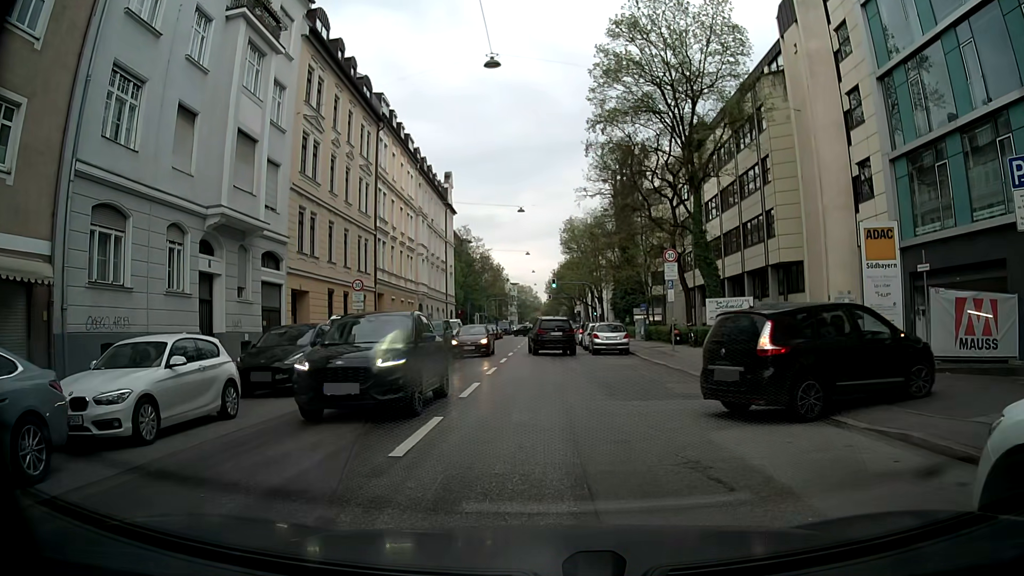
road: tertiary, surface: asphalt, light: Day
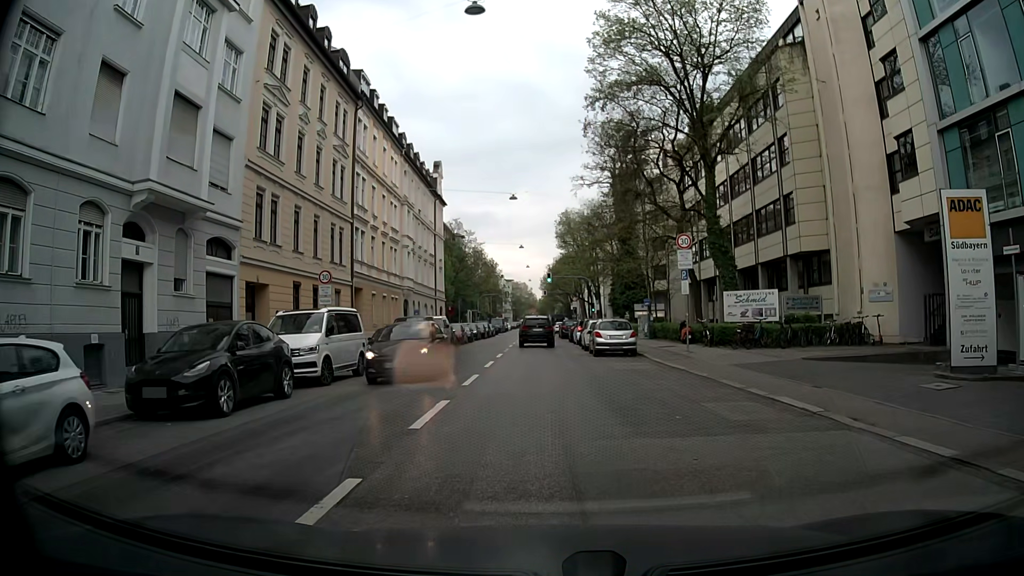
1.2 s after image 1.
(-0.1, +4.4) m; -1°
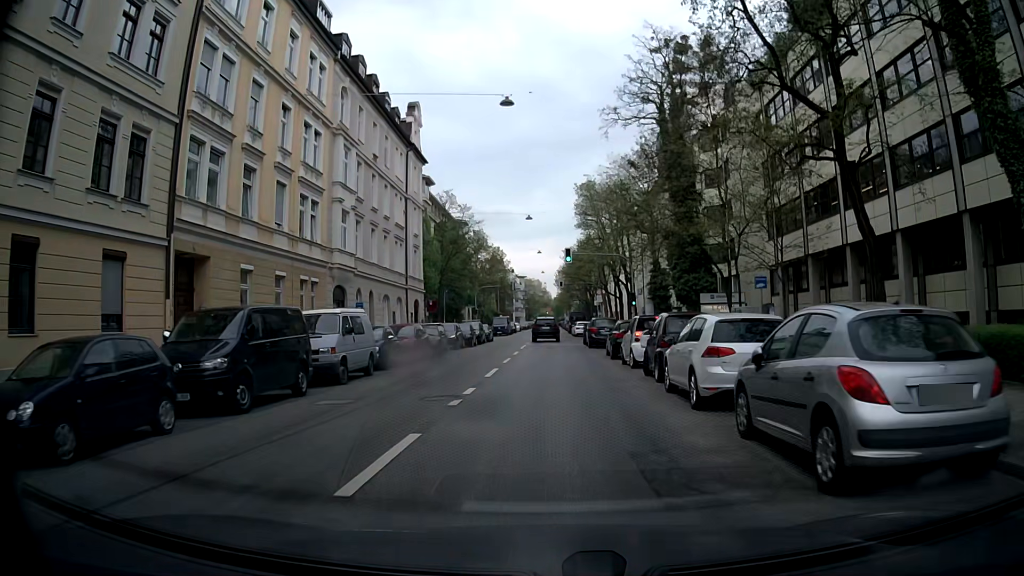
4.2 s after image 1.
(-0.3, +22.1) m; -1°
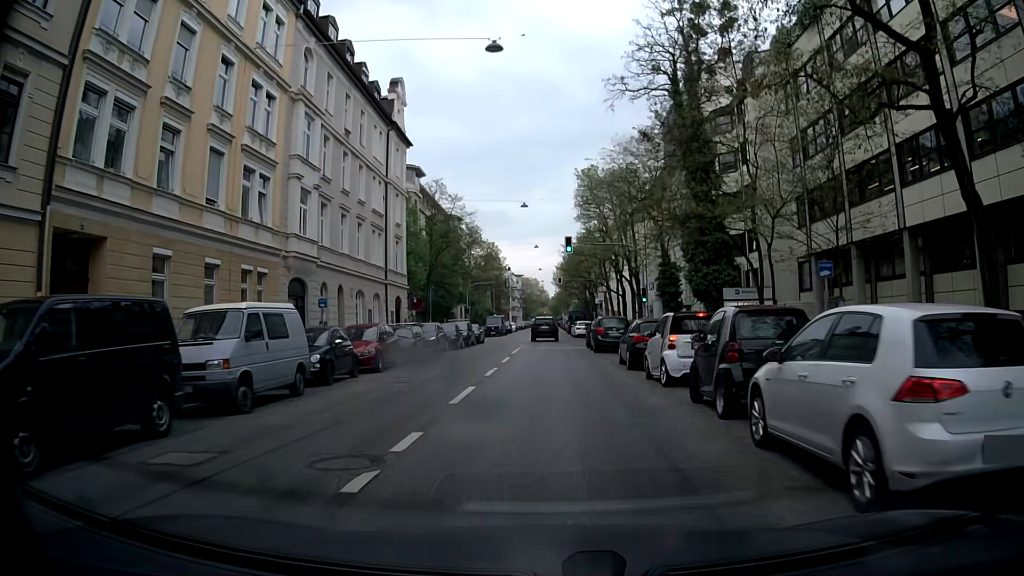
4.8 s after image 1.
(0.0, +5.9) m; 0°
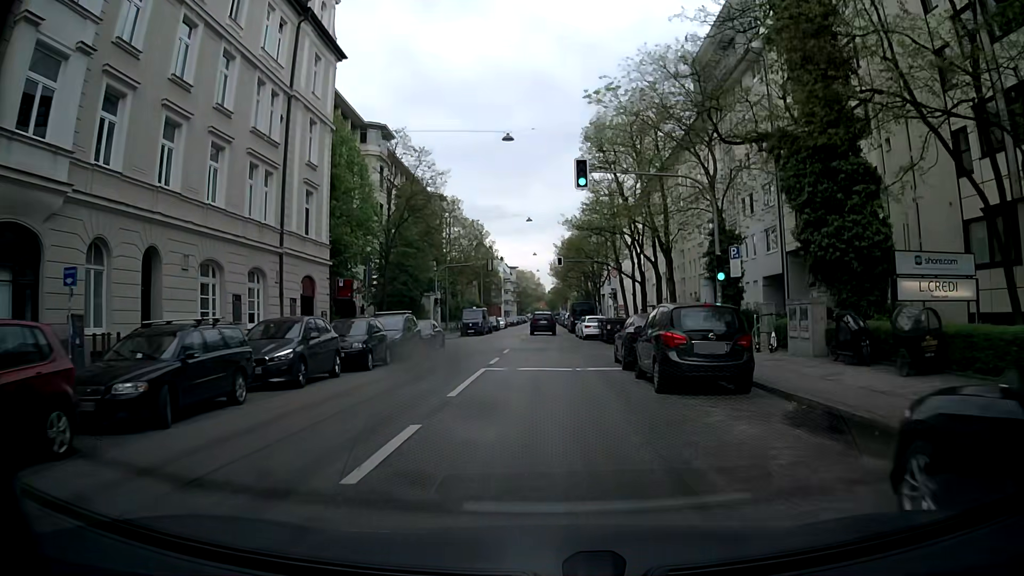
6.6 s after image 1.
(0.0, +17.9) m; 0°
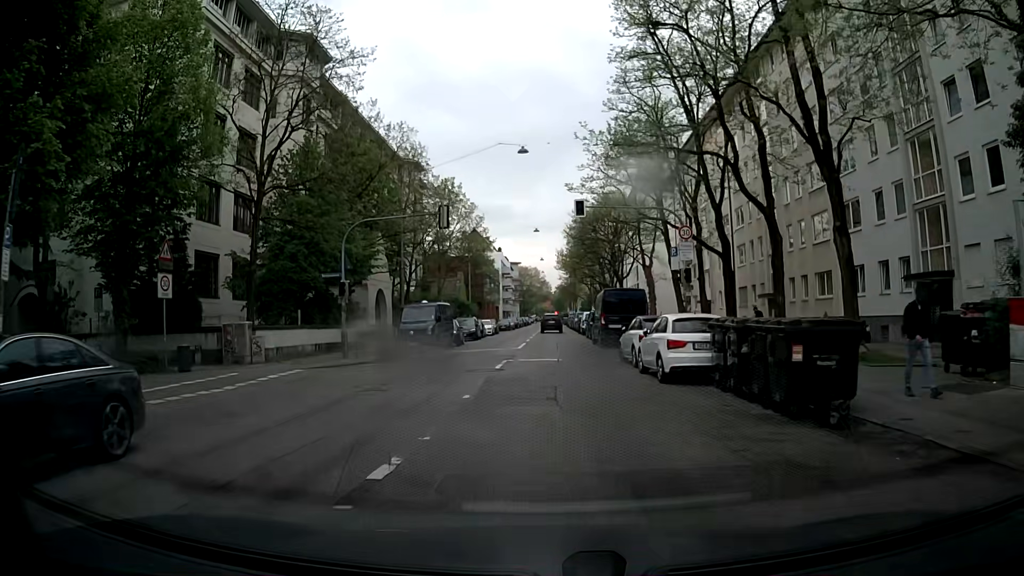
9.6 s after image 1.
(-0.2, +25.9) m; -1°
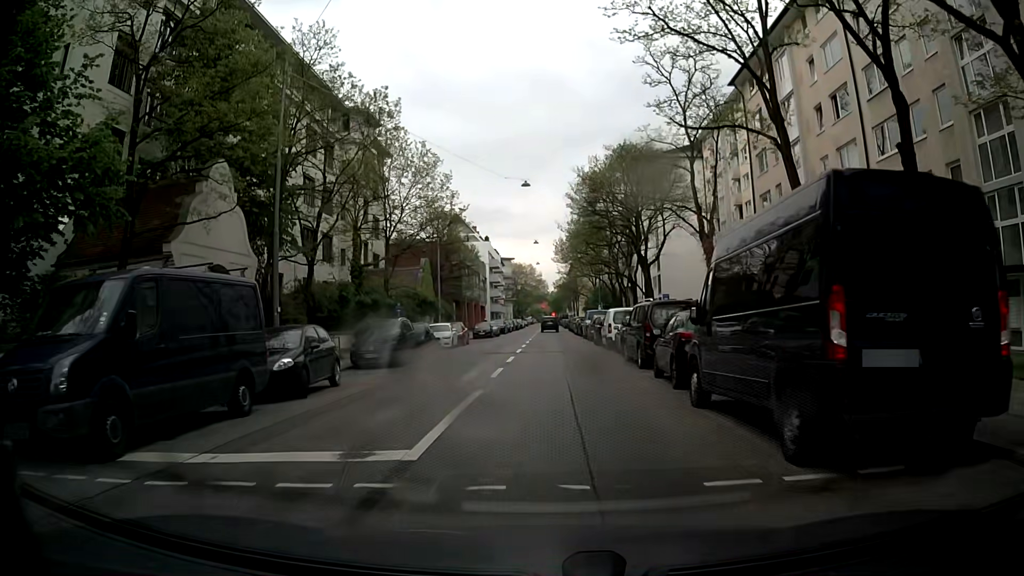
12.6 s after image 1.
(+0.1, +23.6) m; +1°
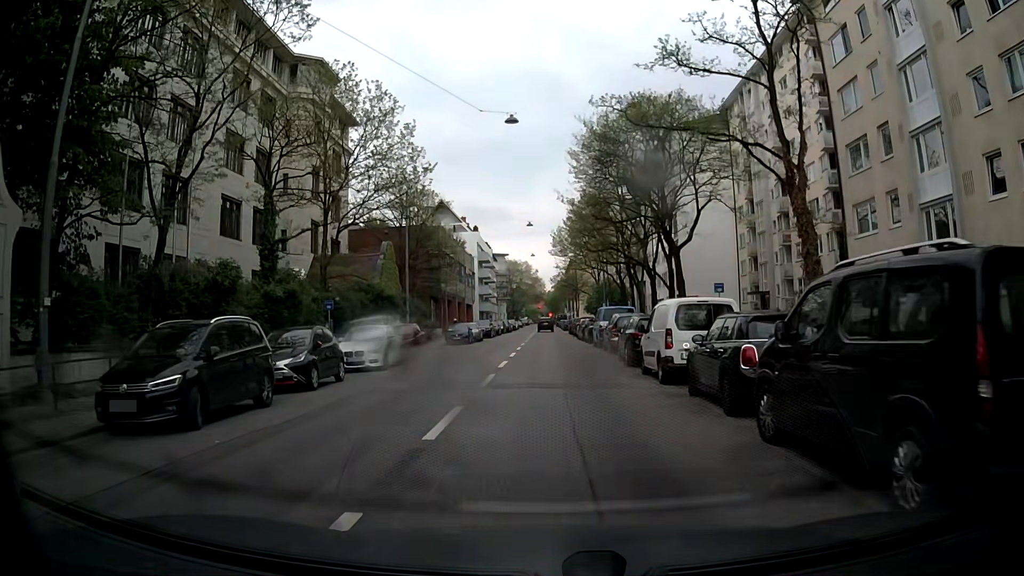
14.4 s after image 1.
(-0.1, +14.2) m; 0°
(0, +10) (0, +20) (0, +30) (0, +40) (0, +50) (0, +60) (0, +70) (0, +80) (0, +90) (0, +100) m
